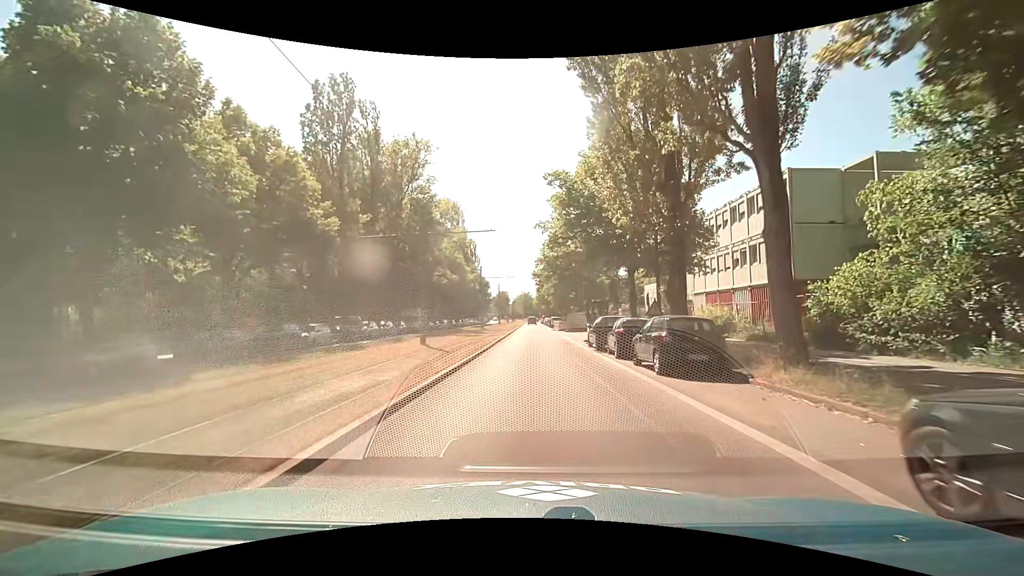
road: secondary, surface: asphalt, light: Day
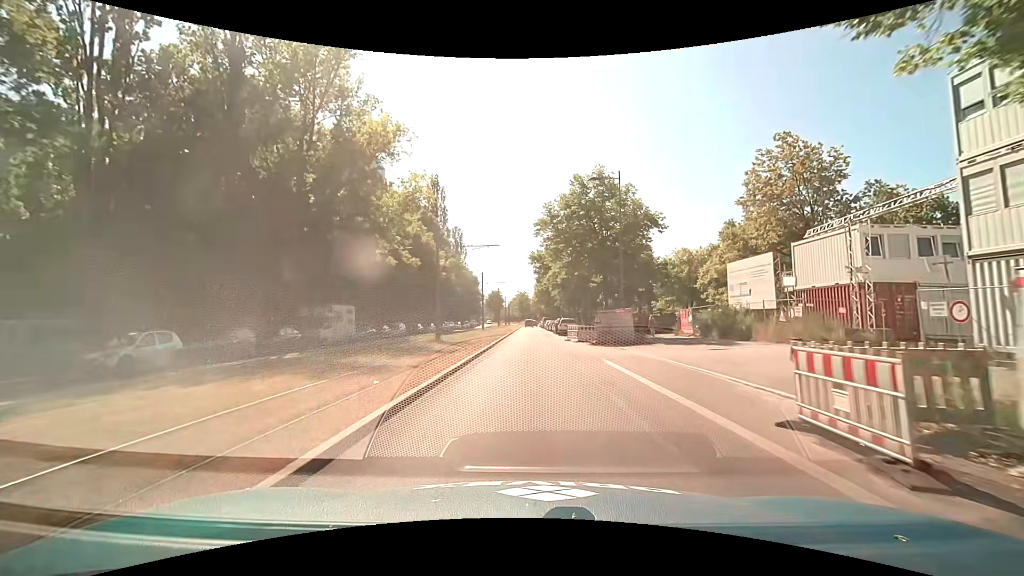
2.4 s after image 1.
(-0.2, +24.9) m; -1°
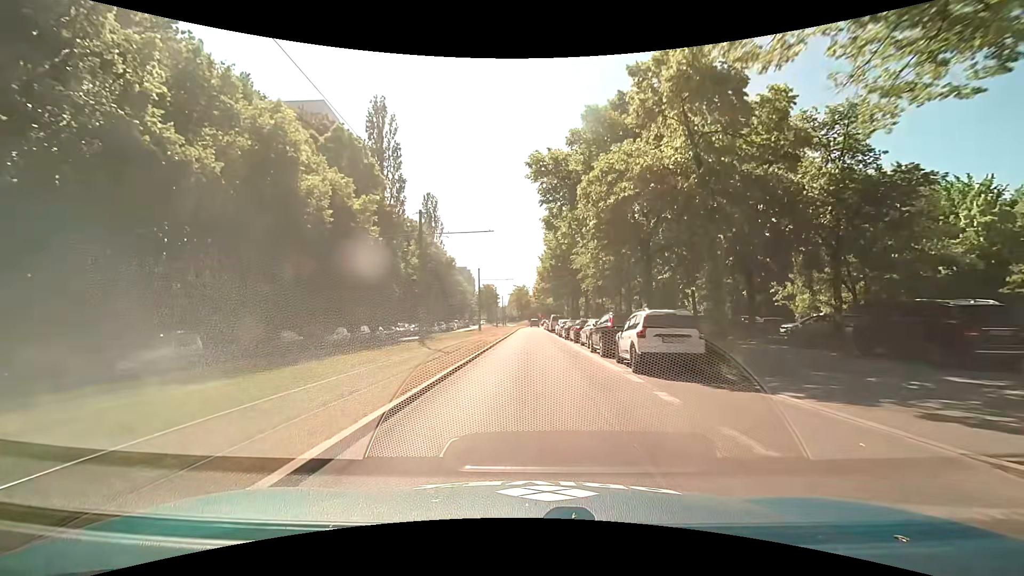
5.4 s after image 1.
(+0.5, +33.9) m; +1°
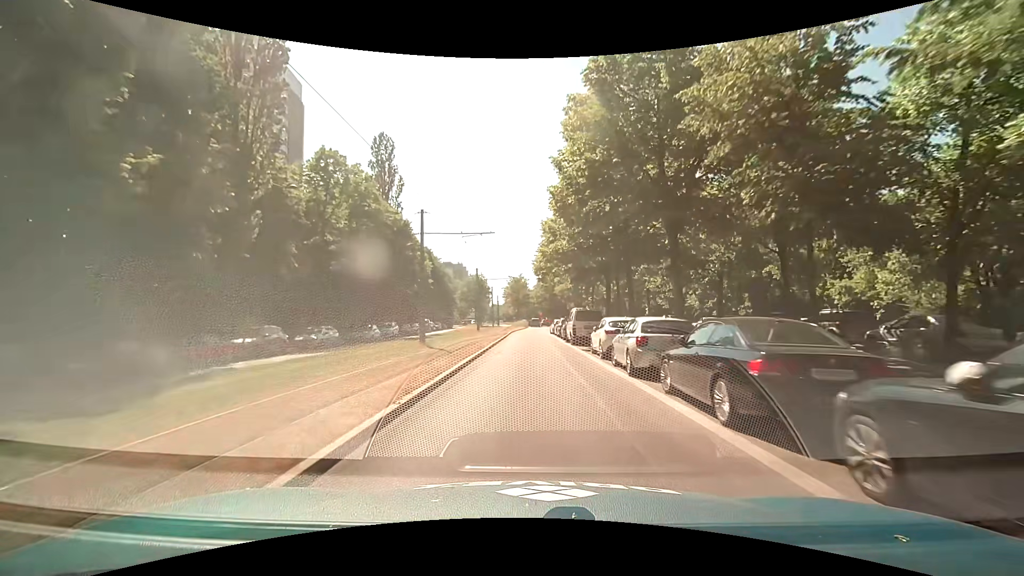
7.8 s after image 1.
(-0.1, +29.0) m; 0°
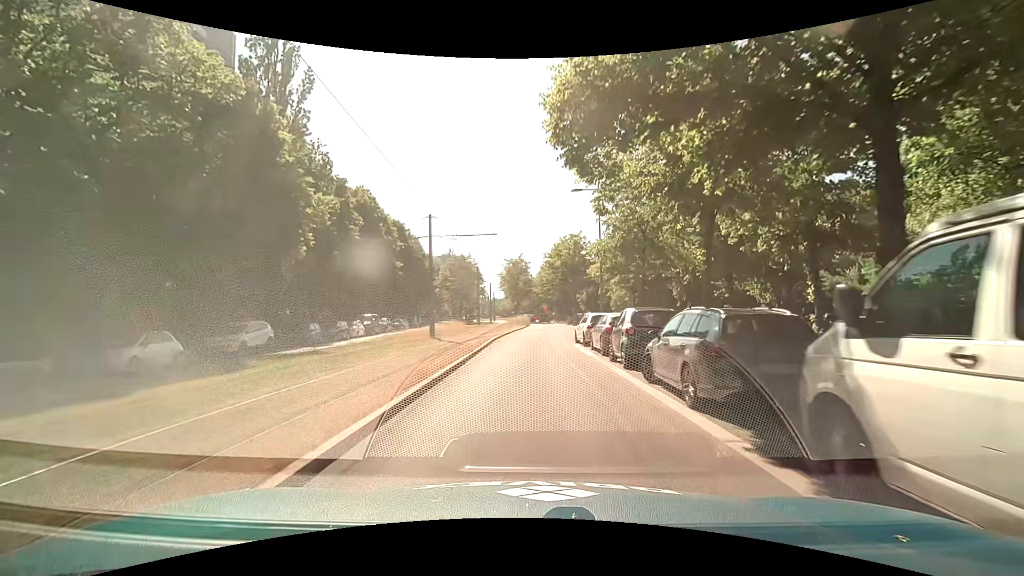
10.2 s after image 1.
(0.0, +26.3) m; -1°
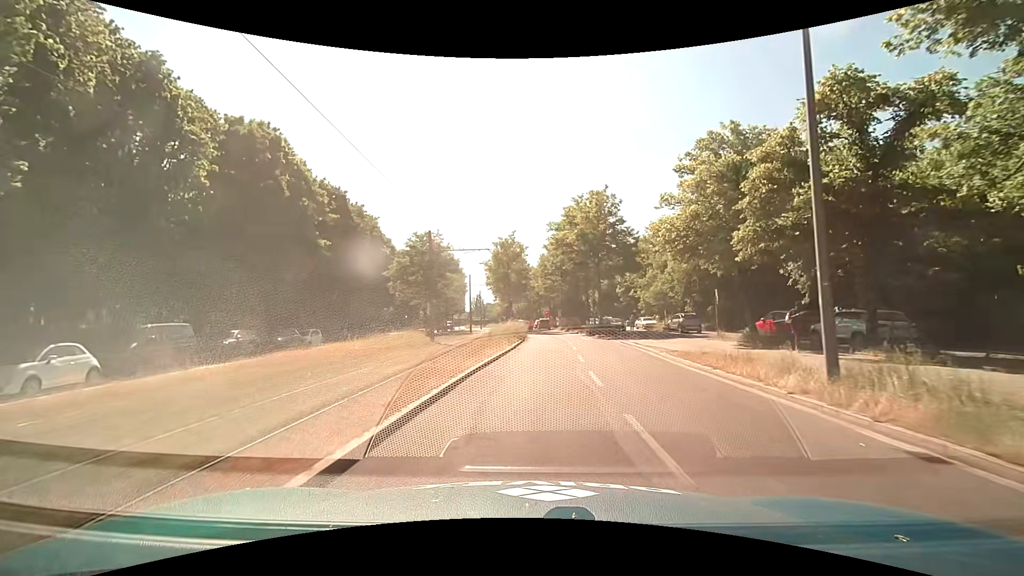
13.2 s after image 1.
(+0.3, +26.9) m; +1°
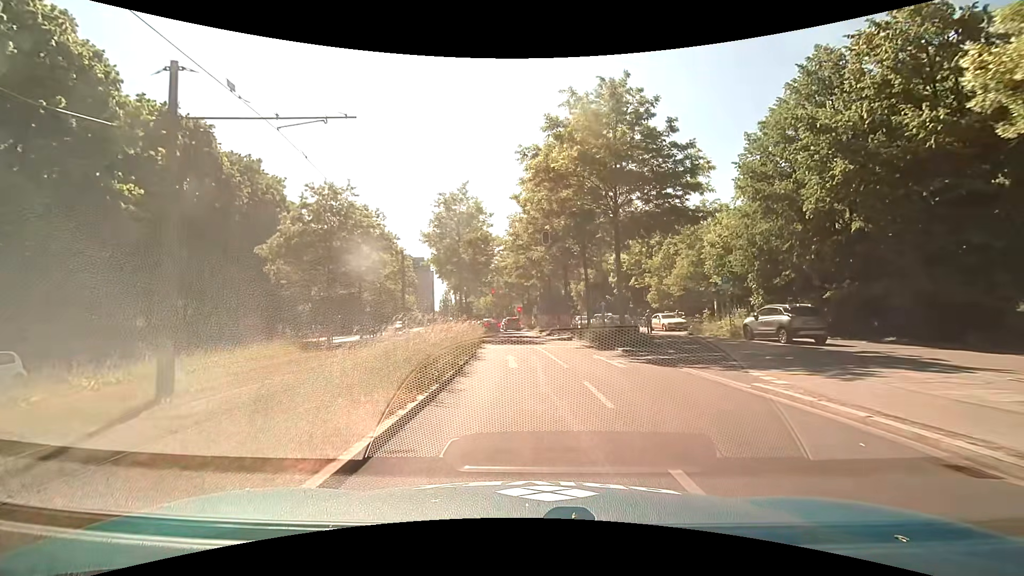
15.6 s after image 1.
(+0.7, +20.7) m; +3°
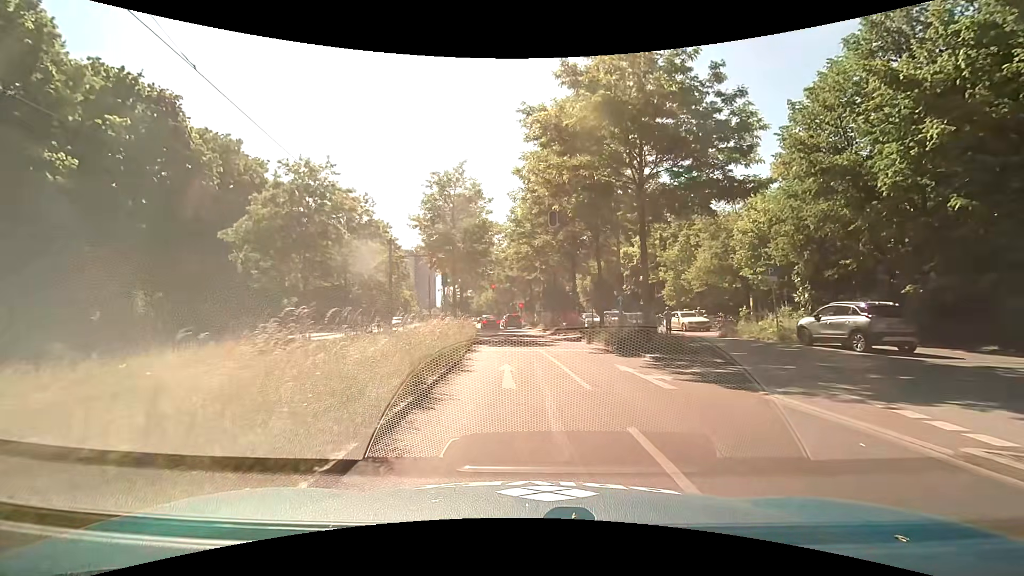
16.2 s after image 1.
(0.0, +4.4) m; +1°
